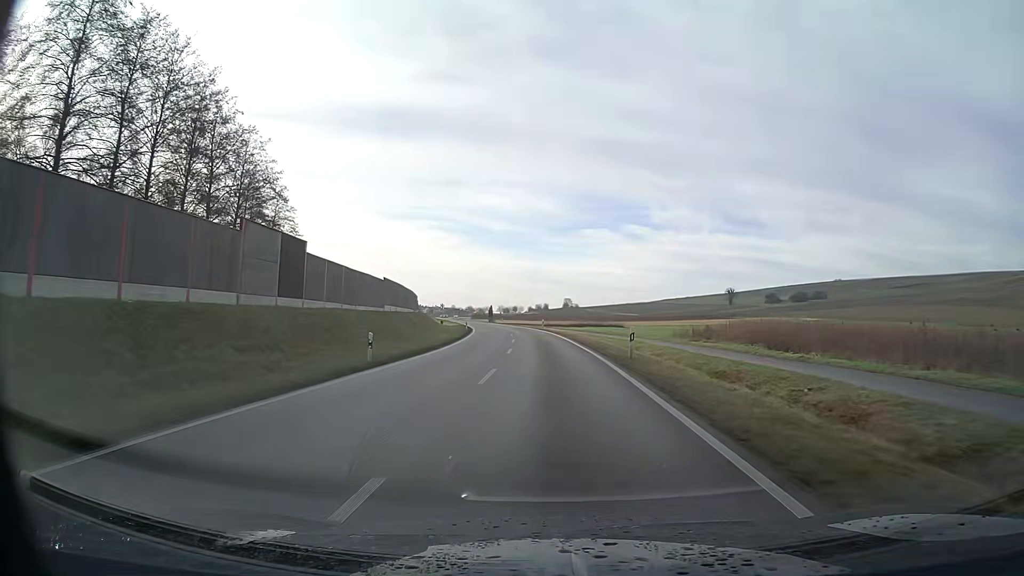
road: primary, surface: asphalt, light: Day
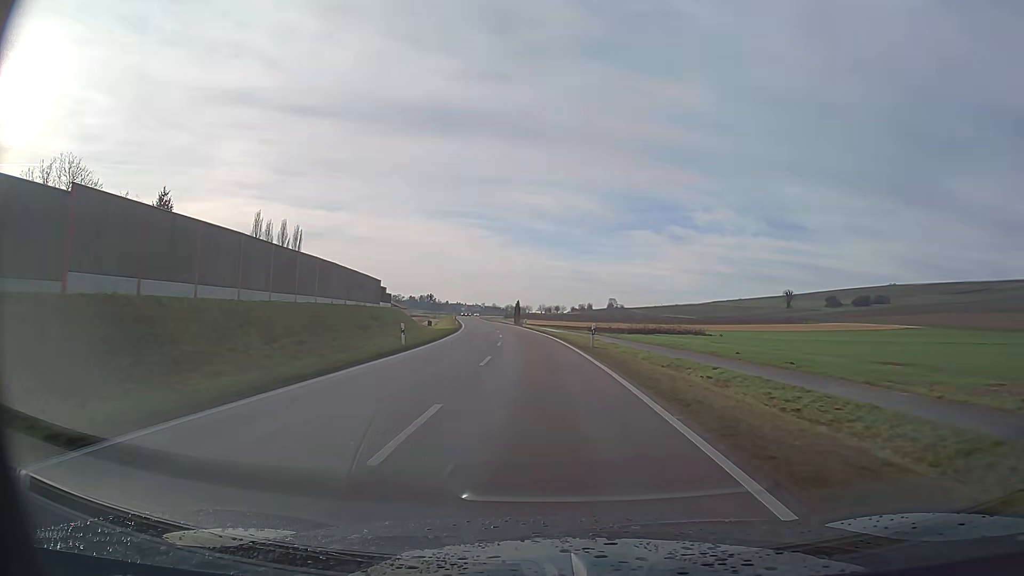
(-1.1, +42.2) m; -4°
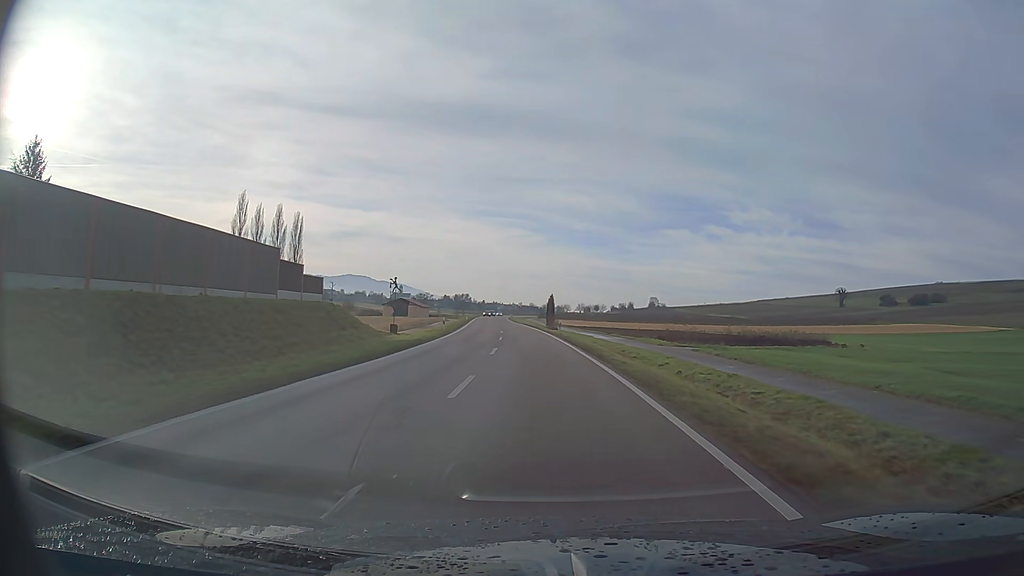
(-0.9, +31.3) m; -3°
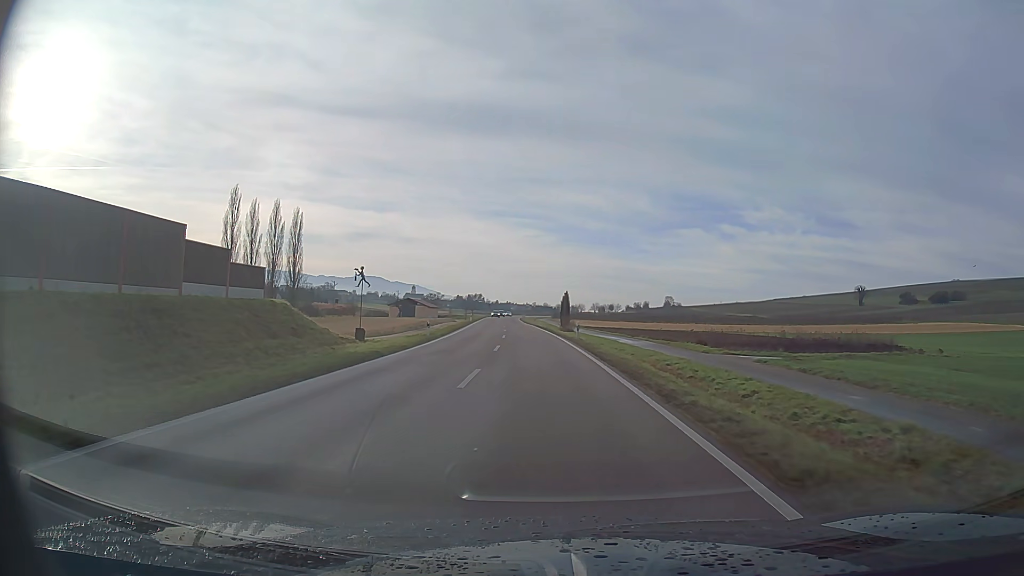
(-0.1, +10.4) m; -1°
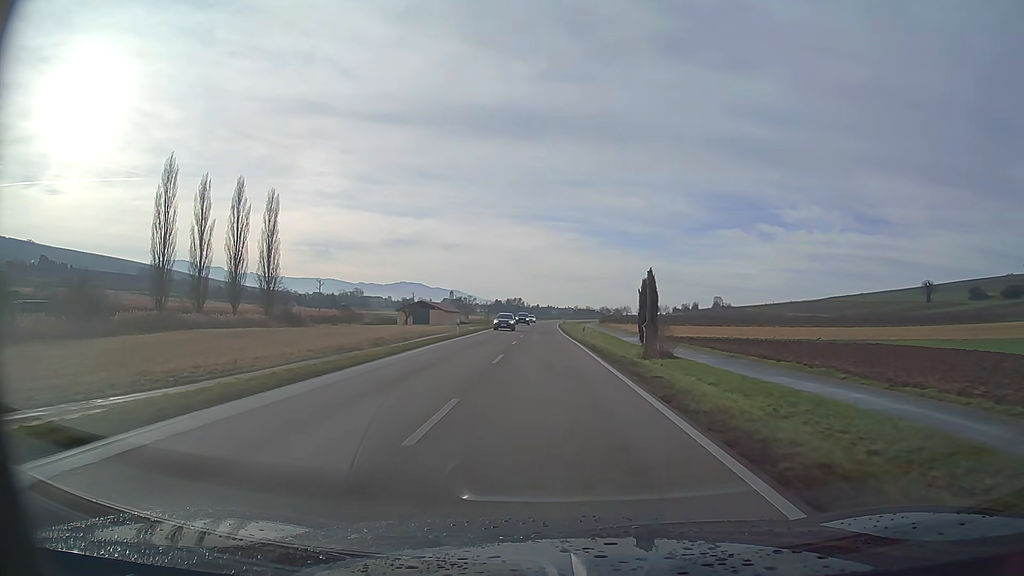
(-1.4, +41.7) m; -3°
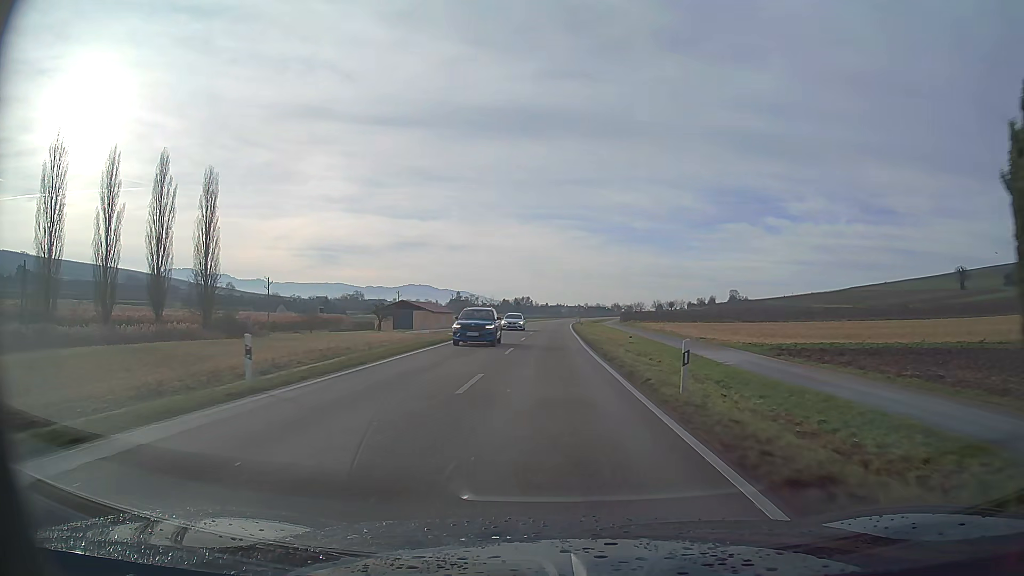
(-0.2, +31.2) m; -1°
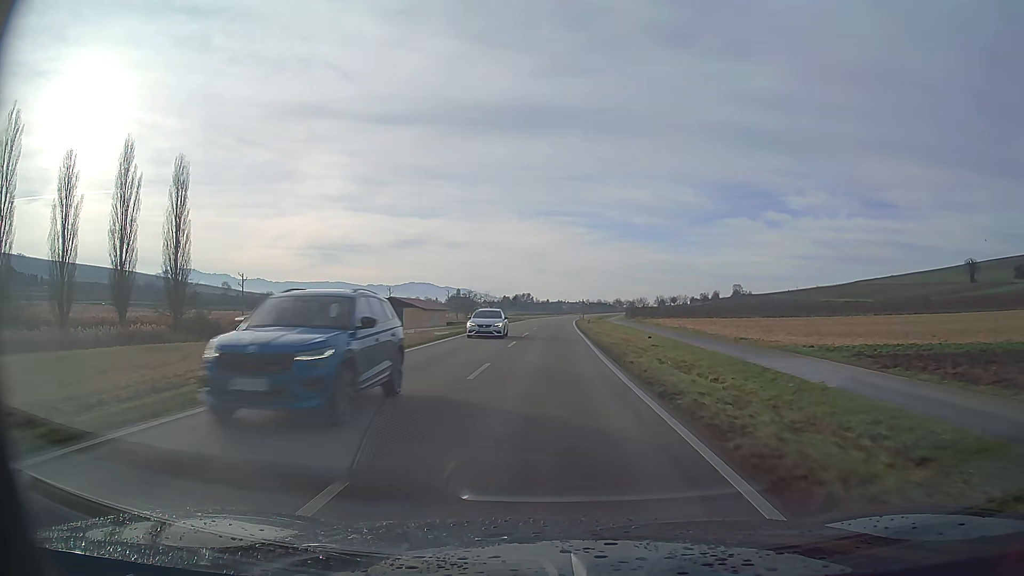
(0.0, +10.4) m; 0°
(0, +10) (0, +20) (0, +30) (0, +40) (0, +50) (0, +60) (+1, +70) (+1, +80) (+1, +90) (+2, +100) m
